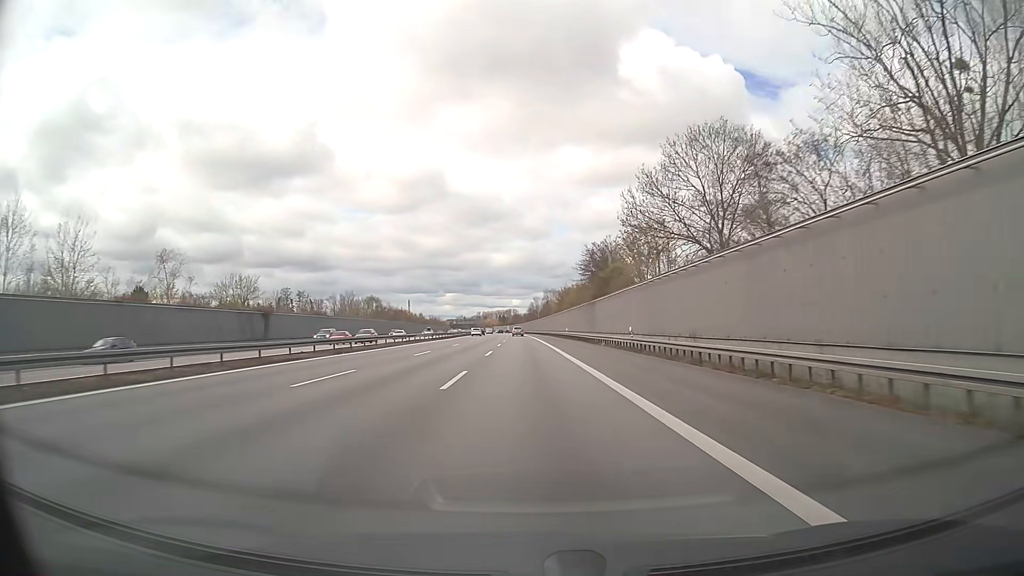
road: motorway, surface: asphalt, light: Day
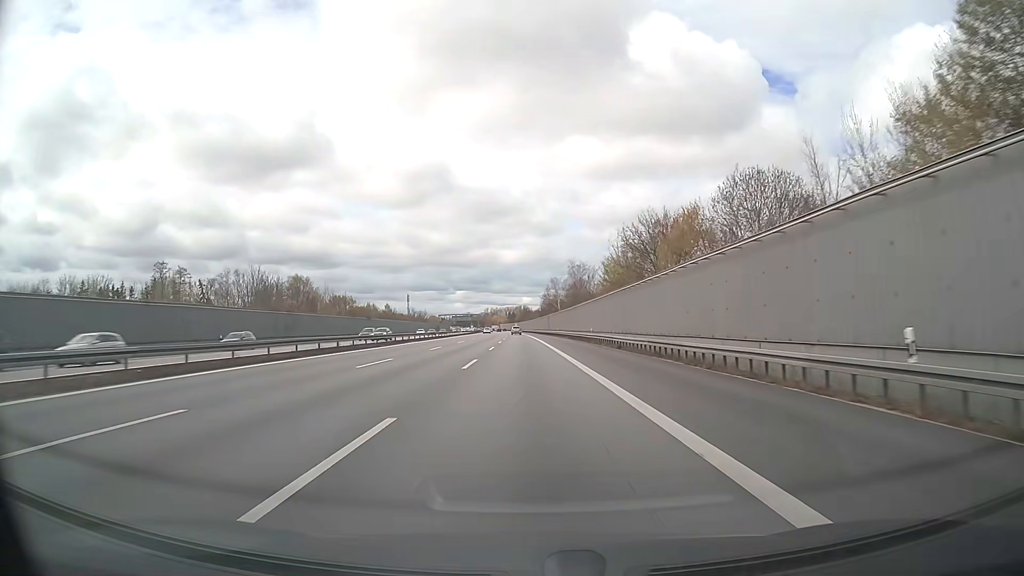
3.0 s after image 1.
(-0.8, +83.3) m; -1°
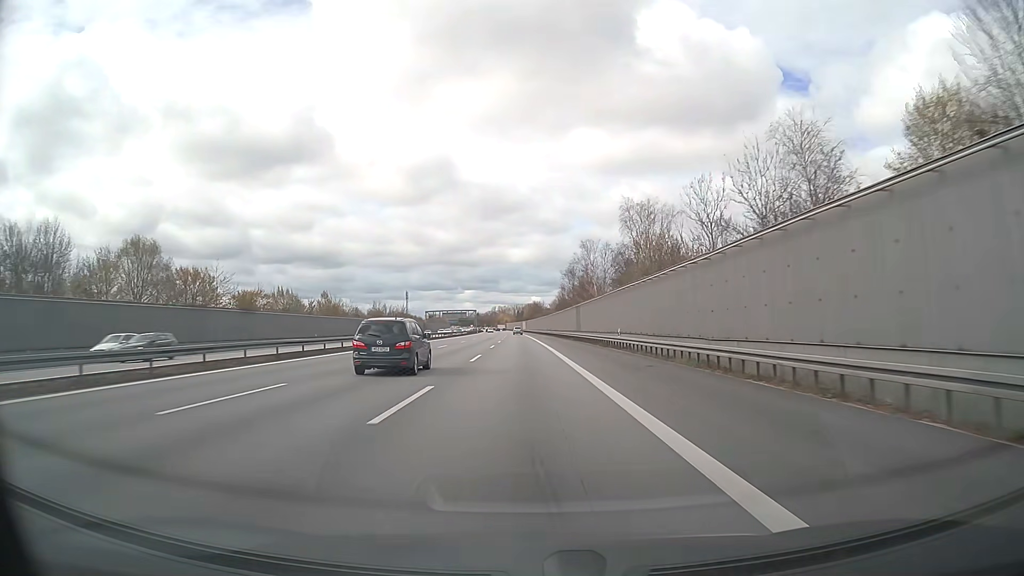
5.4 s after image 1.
(-0.4, +66.7) m; -1°
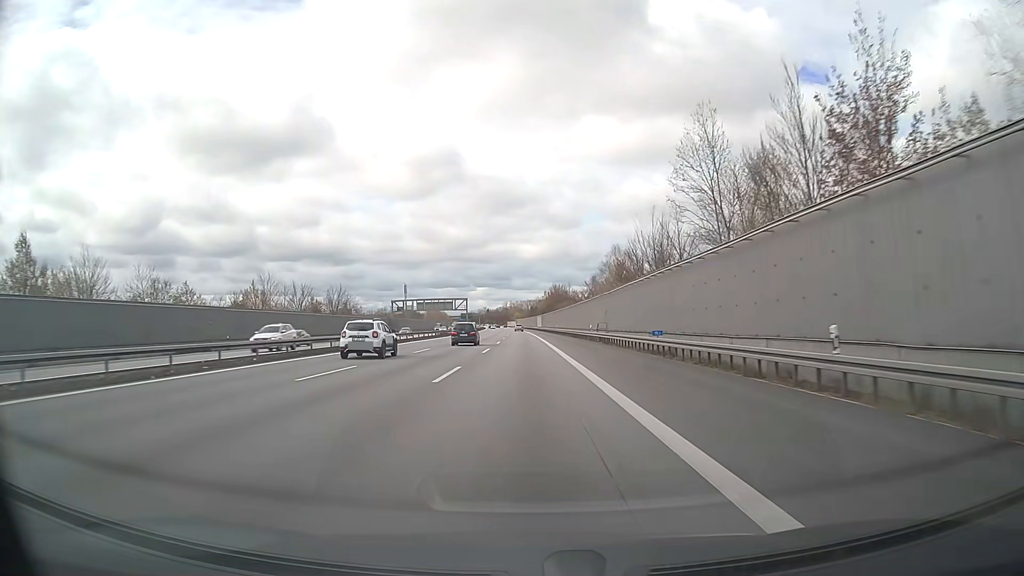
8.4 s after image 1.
(-0.9, +83.2) m; -1°
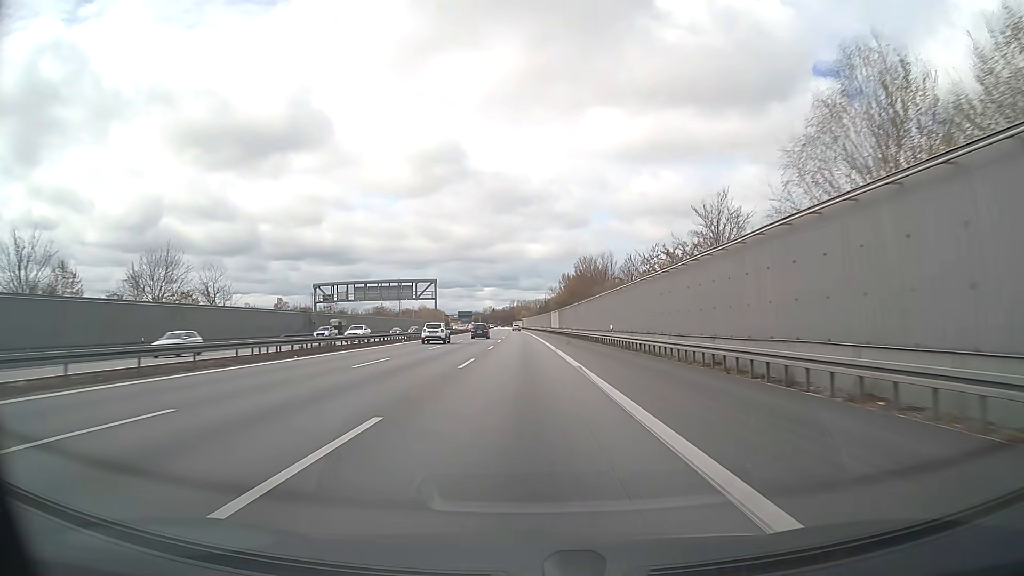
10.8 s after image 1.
(-0.4, +66.5) m; -1°
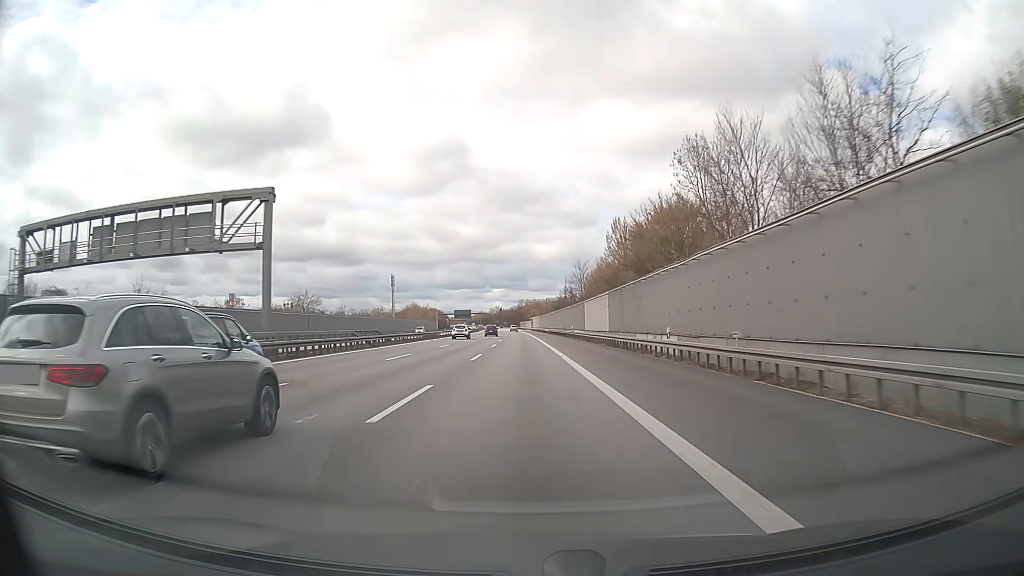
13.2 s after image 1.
(-0.5, +66.5) m; -1°
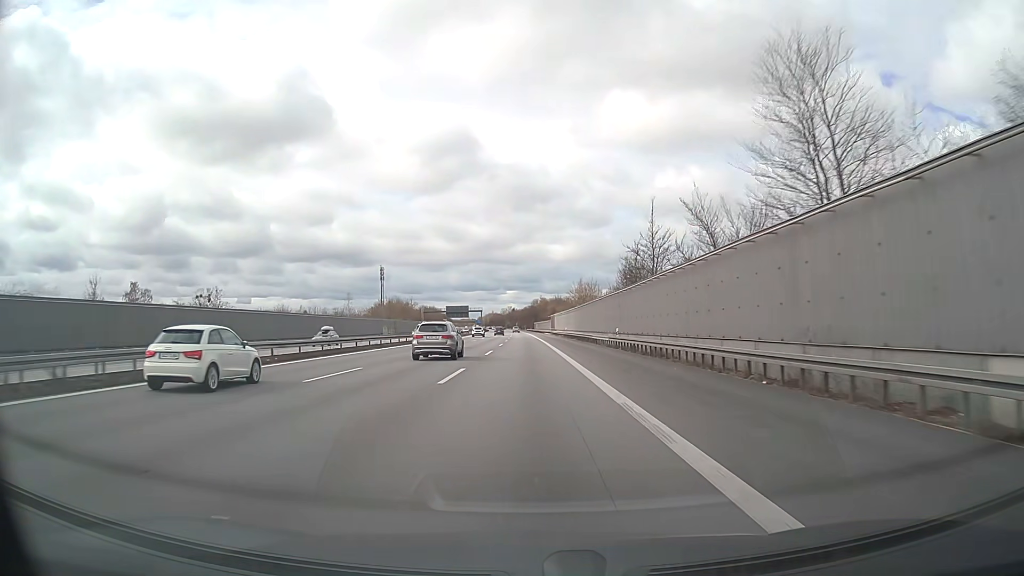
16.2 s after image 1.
(-0.7, +83.1) m; -1°
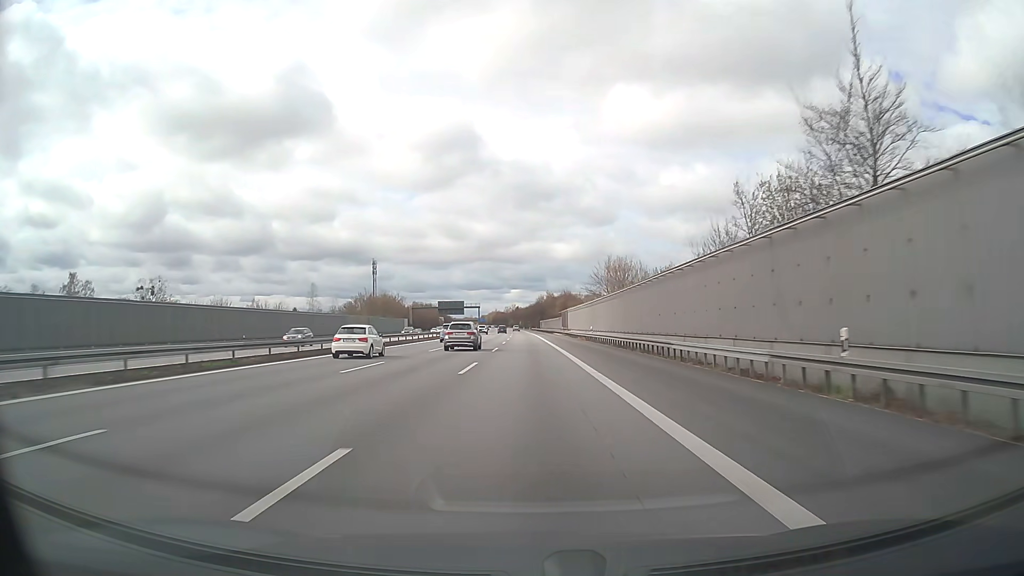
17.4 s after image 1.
(-0.2, +33.2) m; -1°
(0, +10) (0, +20) (0, +30) (0, +40) (0, +50) (0, +60) (0, +70) (0, +80) (0, +90) (0, +100) m
